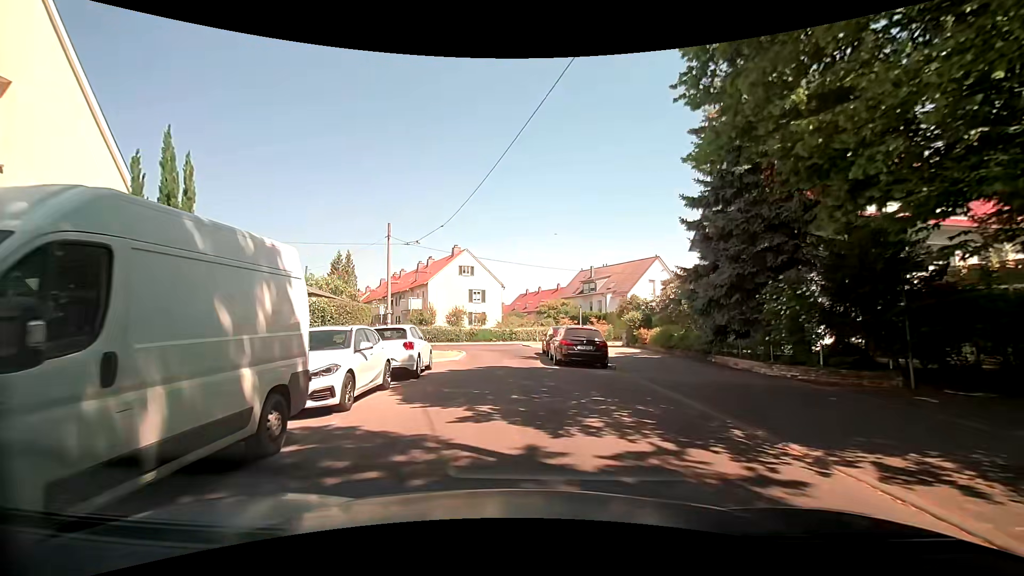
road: residential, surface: asphalt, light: Day
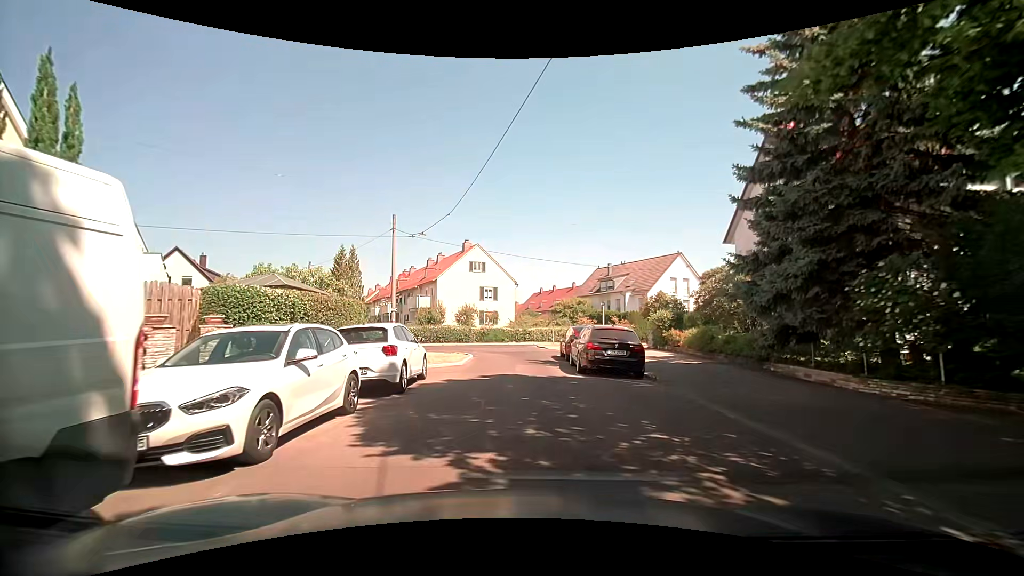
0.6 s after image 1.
(-0.1, +3.2) m; -2°
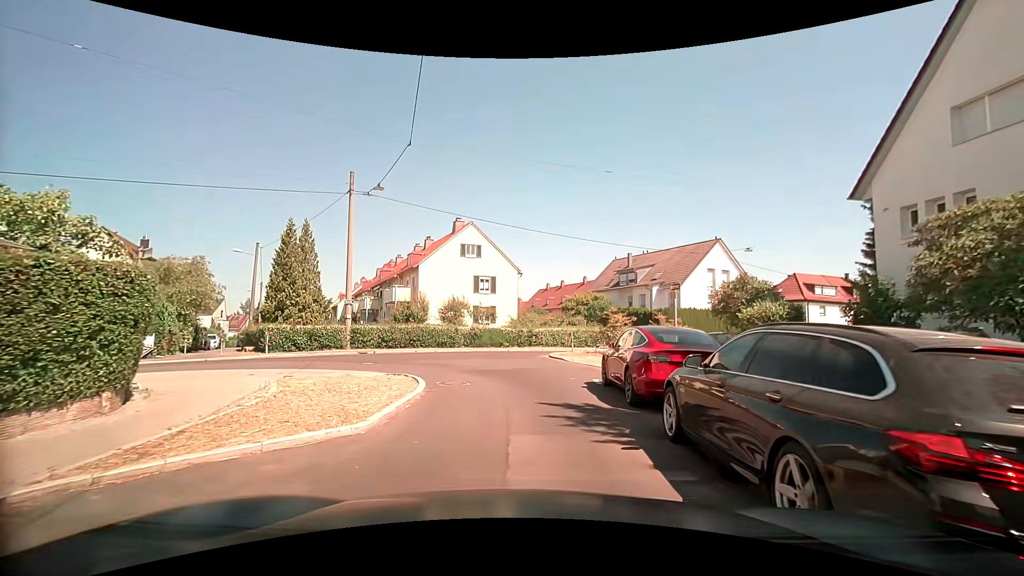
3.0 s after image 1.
(-0.3, +11.2) m; -2°
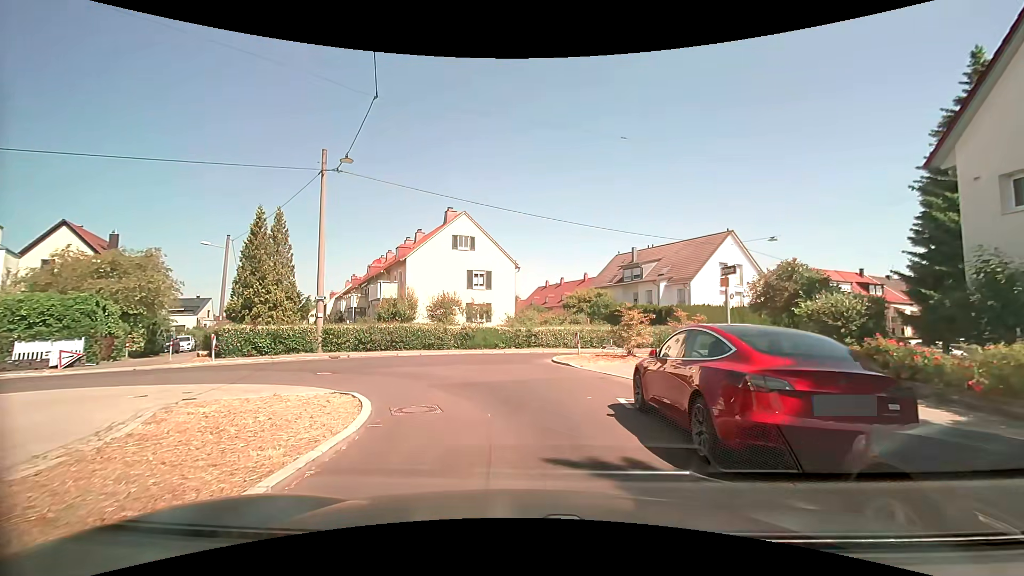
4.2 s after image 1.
(0.0, +3.7) m; +1°
